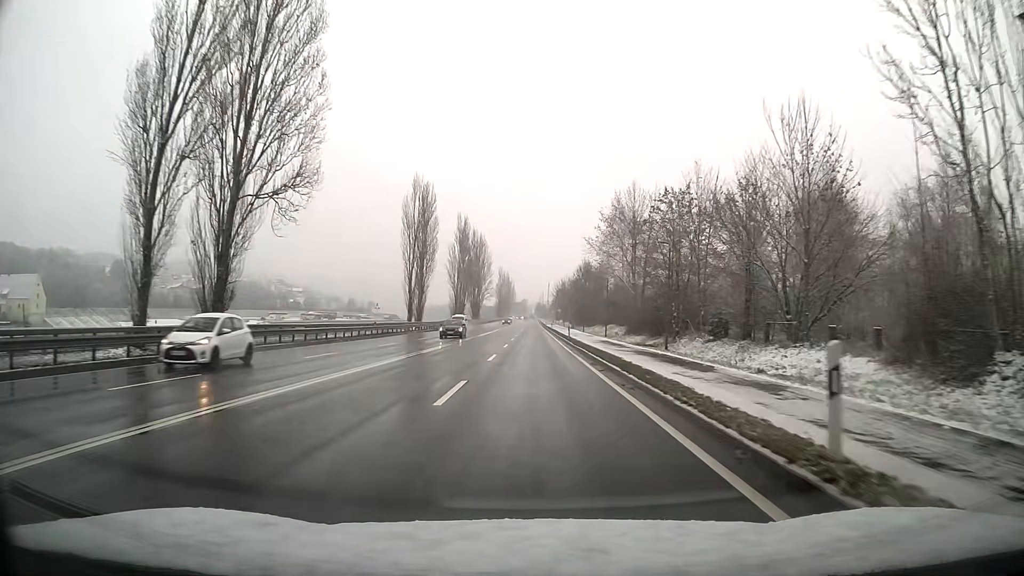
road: primary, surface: asphalt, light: Day
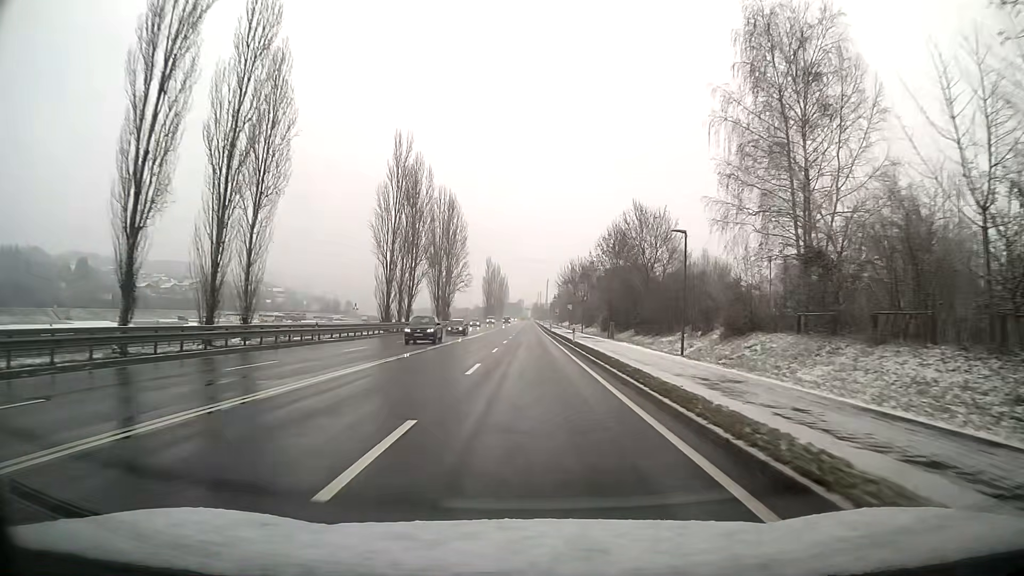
(+0.1, +54.4) m; 0°
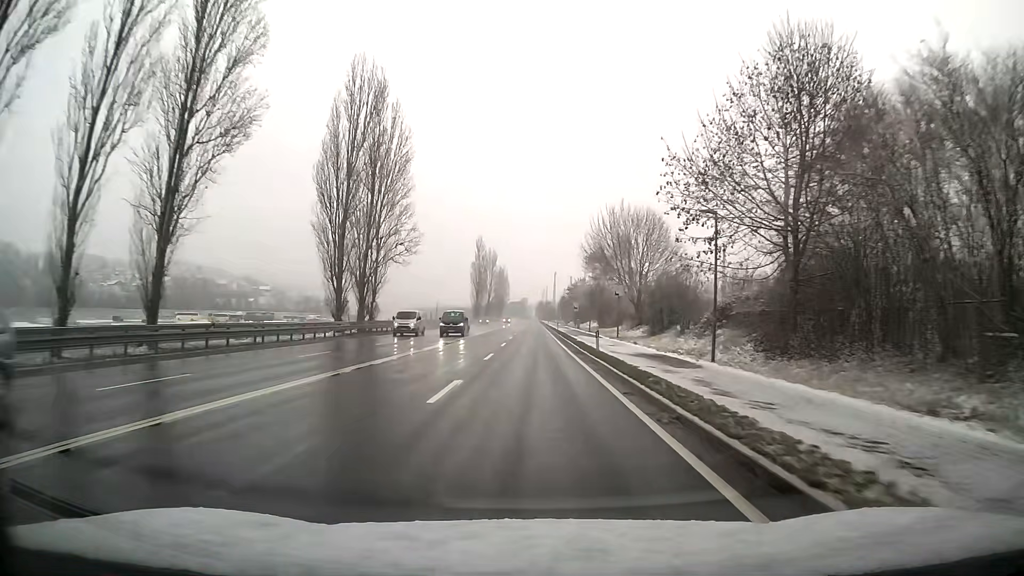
(-0.3, +54.5) m; 0°
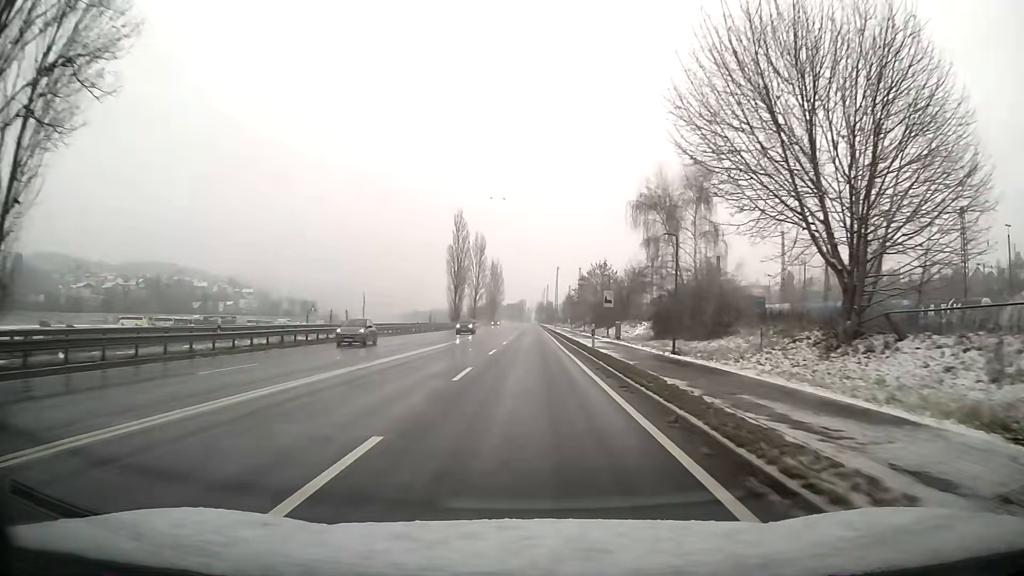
(0.0, +43.5) m; 0°
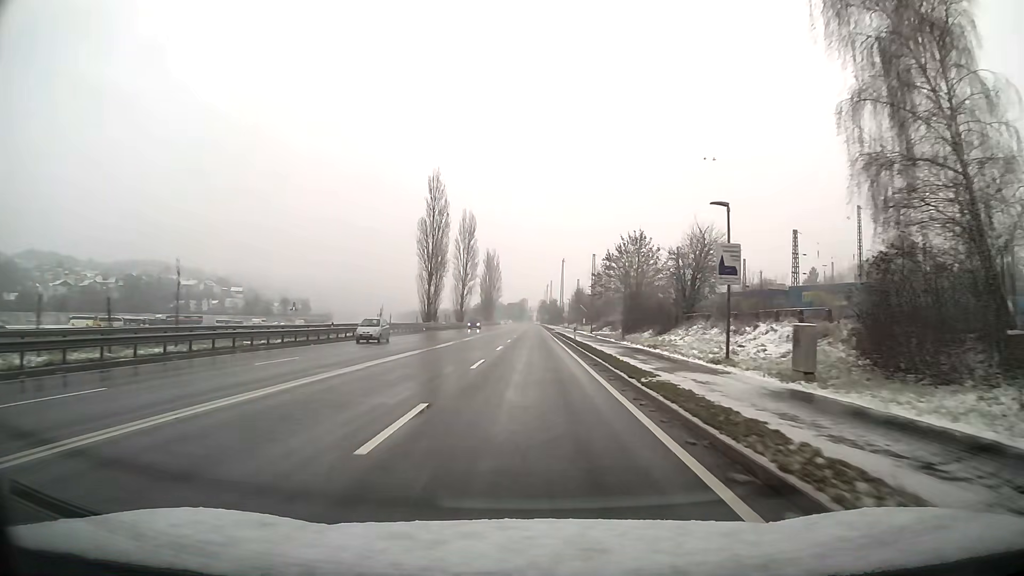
(0.0, +32.5) m; 0°
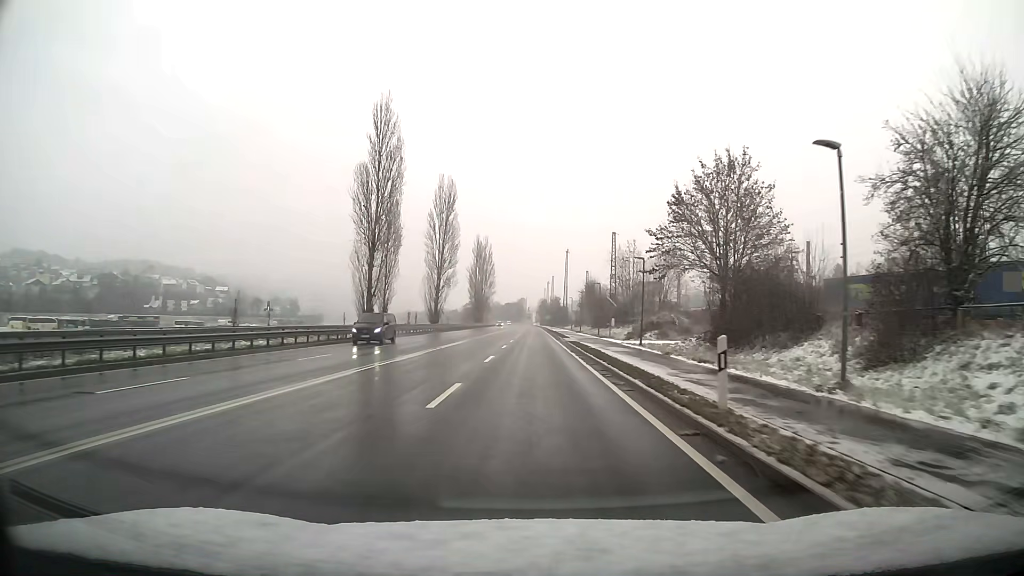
(0.0, +32.4) m; 0°
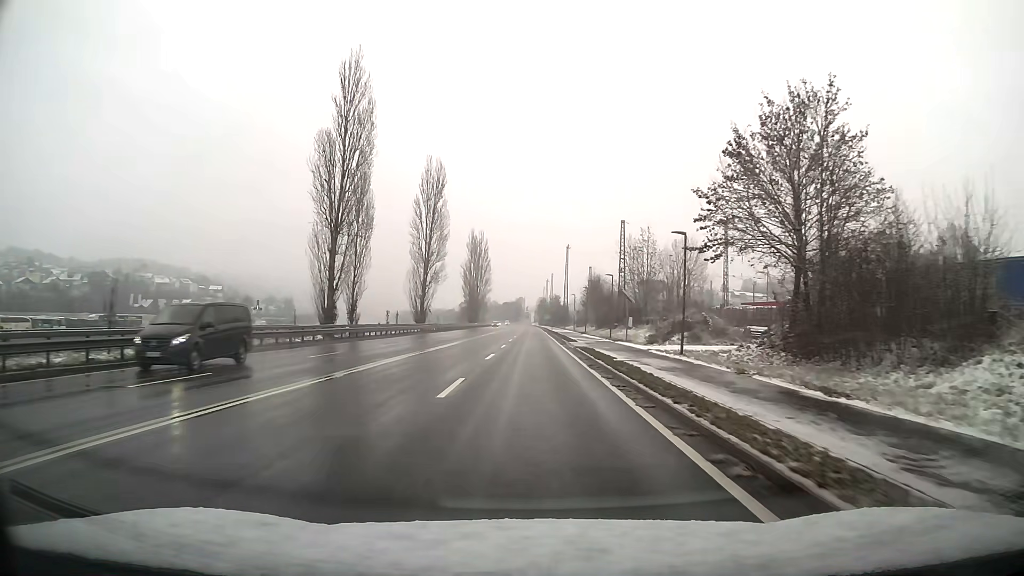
(0.0, +10.8) m; 0°
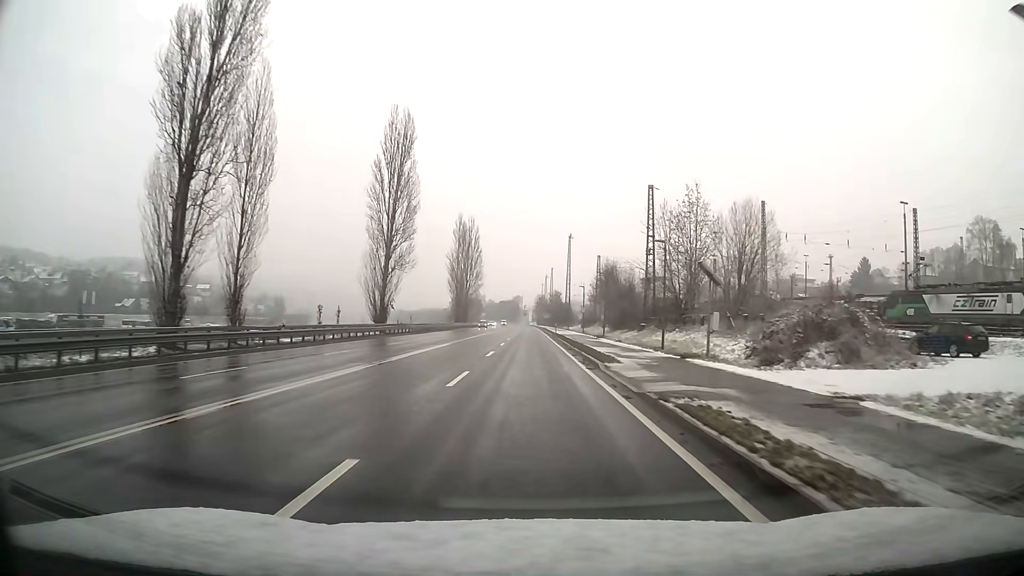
(0.0, +21.5) m; 0°
